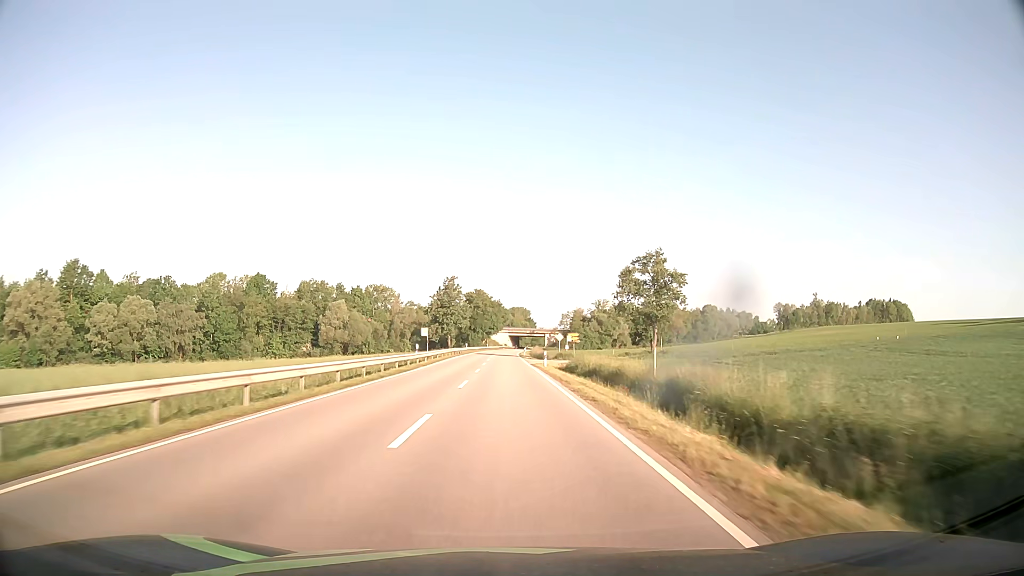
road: secondary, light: Day
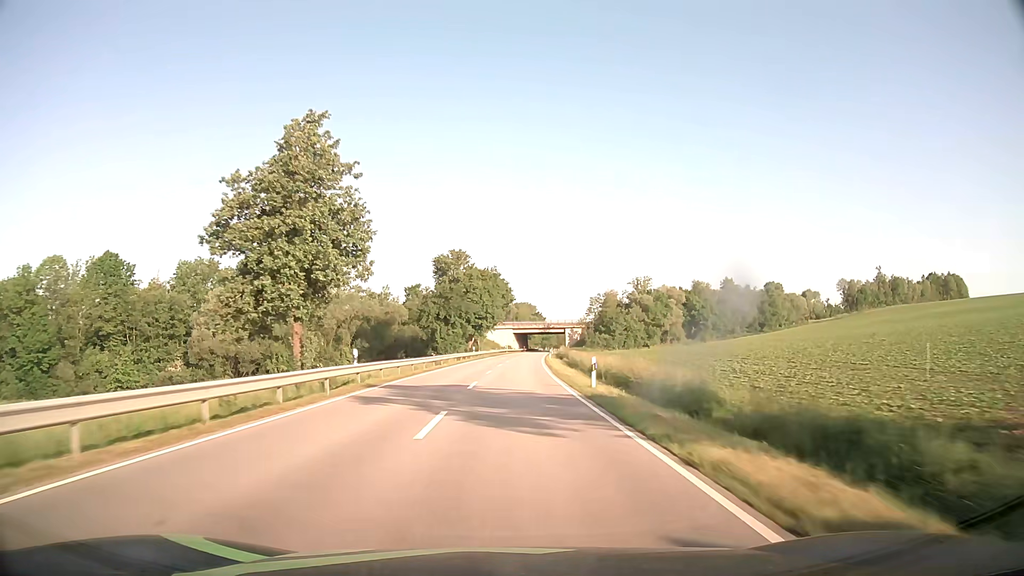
(-0.1, +71.2) m; 0°
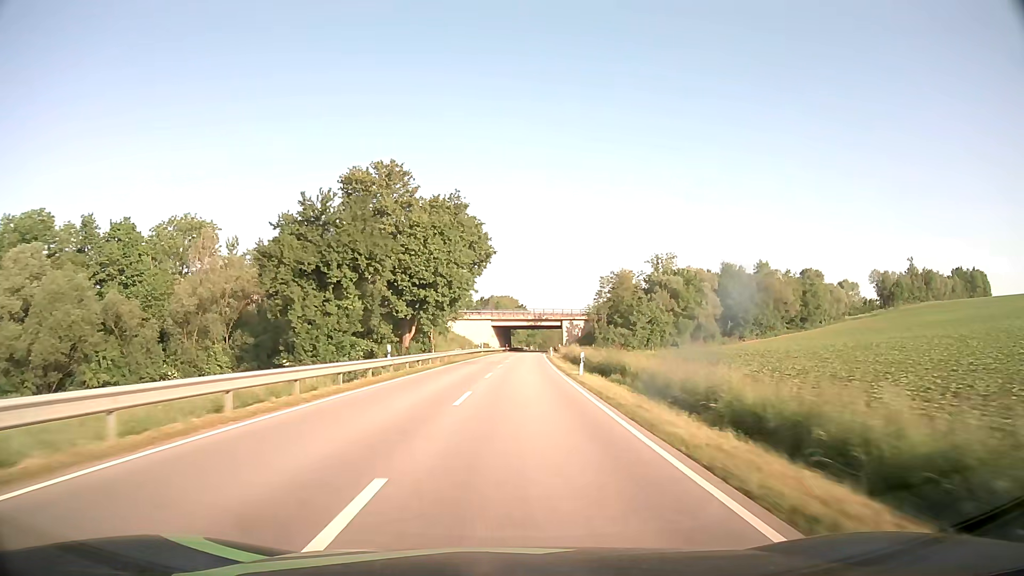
(+0.5, +43.3) m; +2°
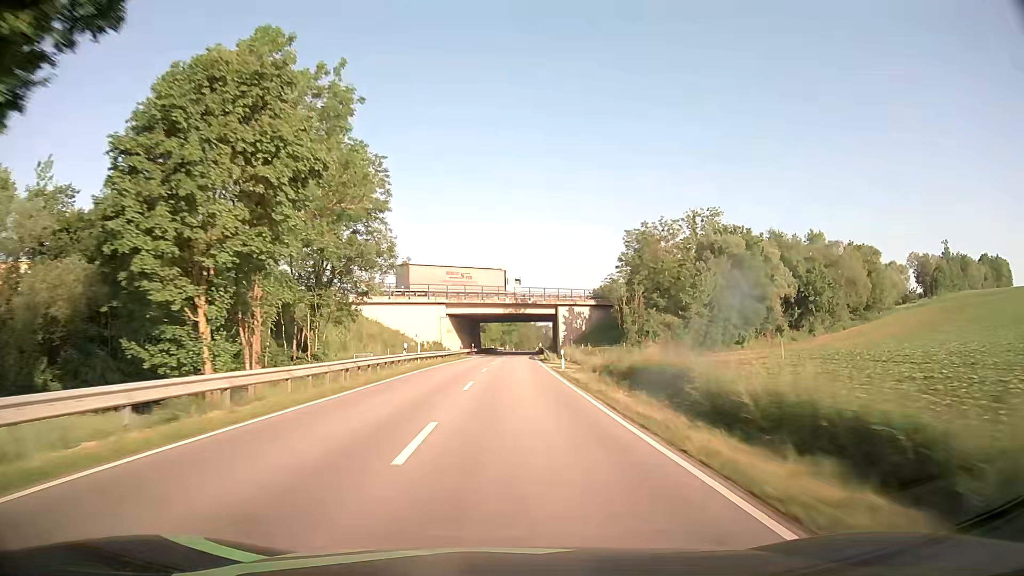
(+0.9, +43.2) m; +2°
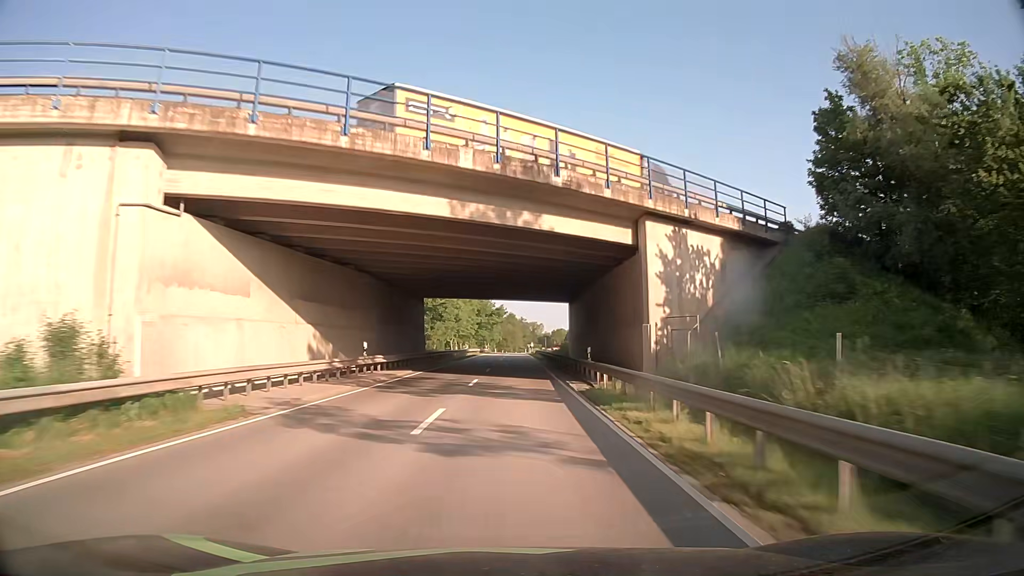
(+0.7, +57.2) m; +1°
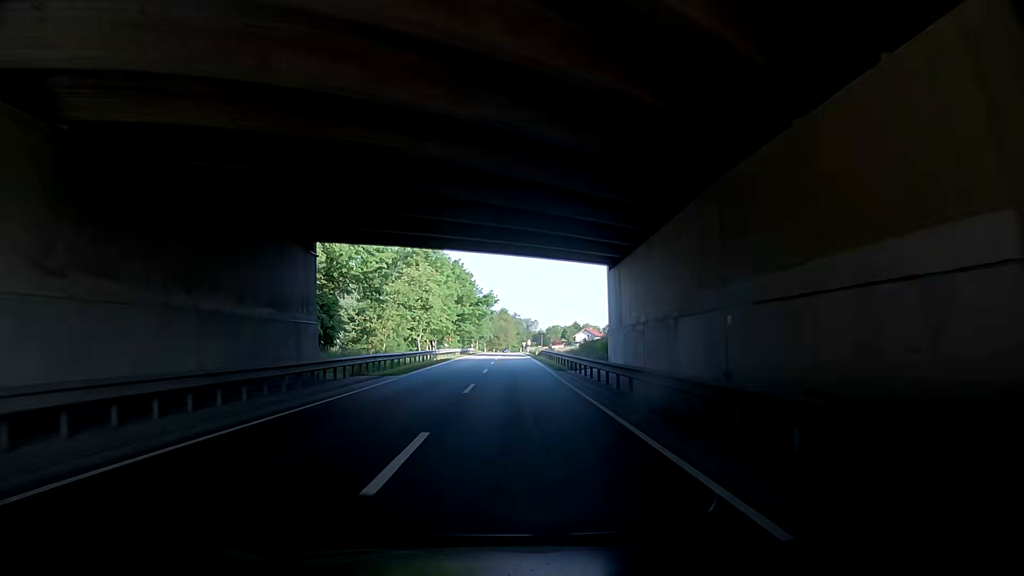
(+0.3, +28.1) m; +1°
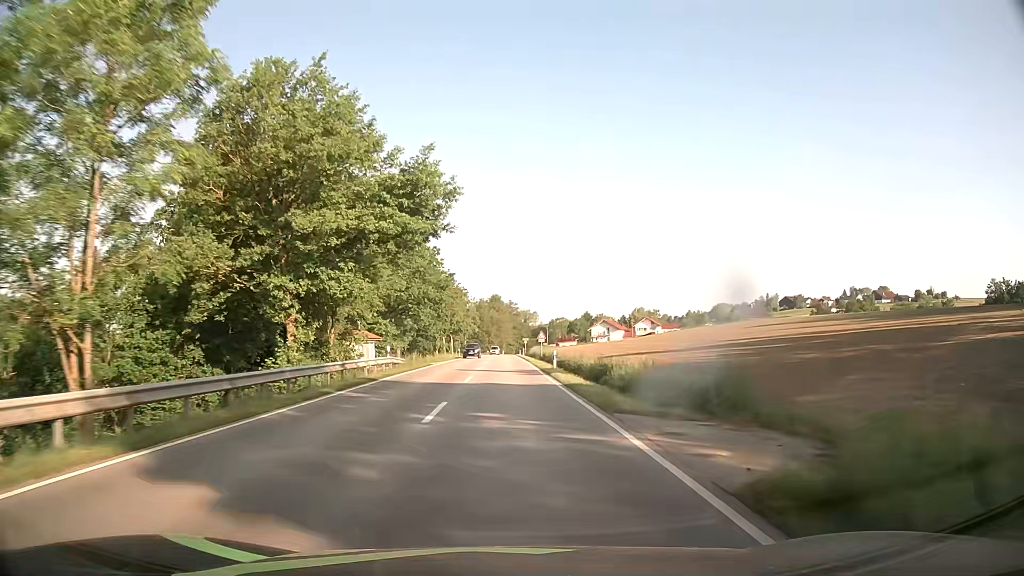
(-0.2, +66.4) m; 0°
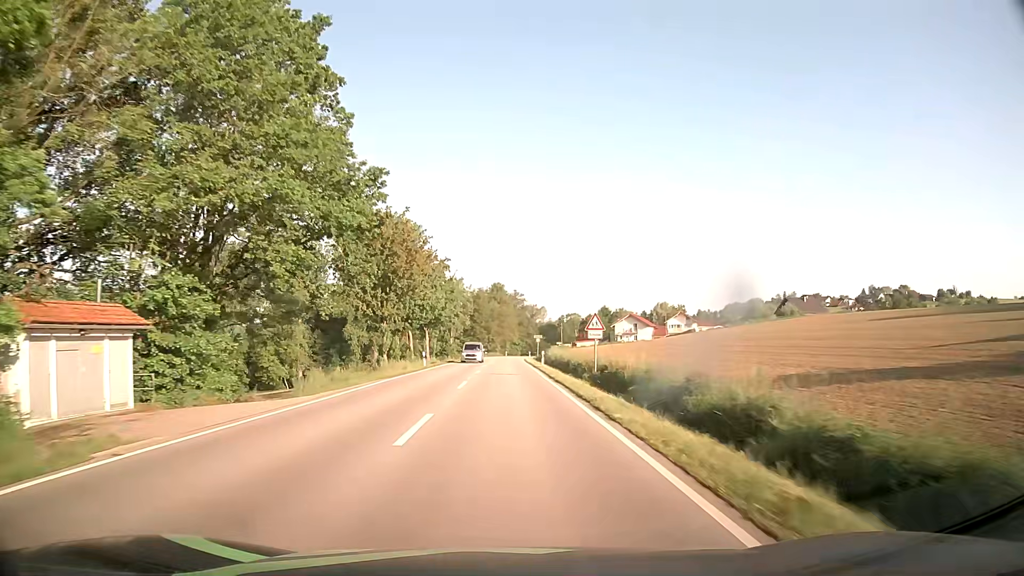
(-0.1, +38.6) m; 0°
(0, +10) (0, +20) (0, +30) (0, +40) (0, +50) (0, +60) (0, +70) (0, +80) (0, +90) (+1, +100) m
